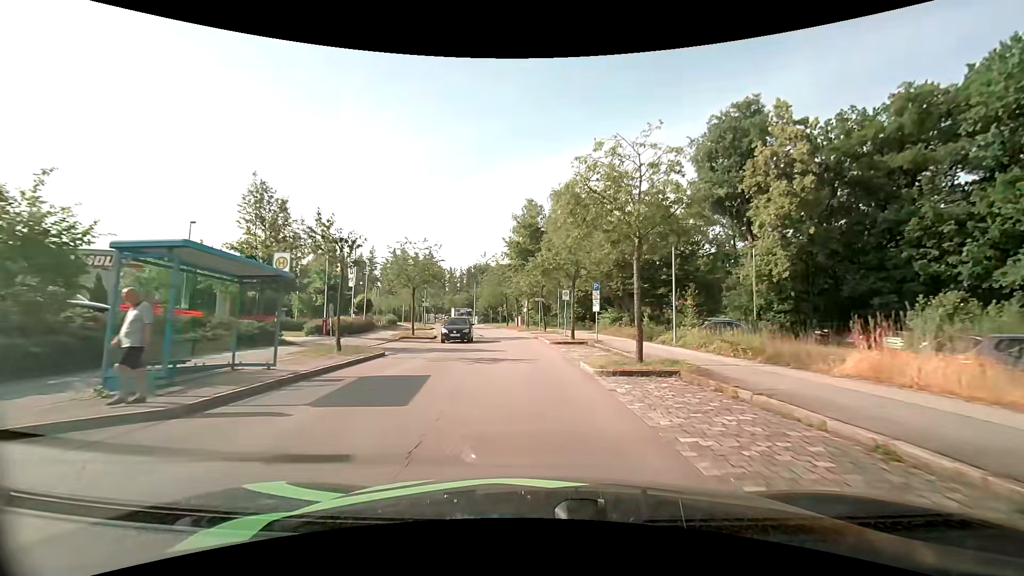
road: residential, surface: asphalt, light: Day
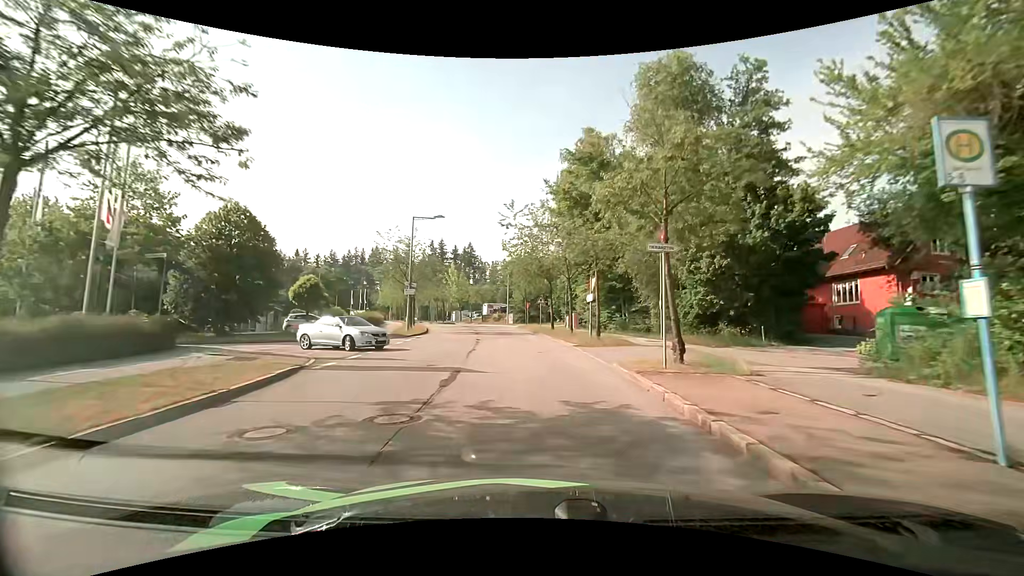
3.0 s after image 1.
(-1.5, +29.1) m; -6°
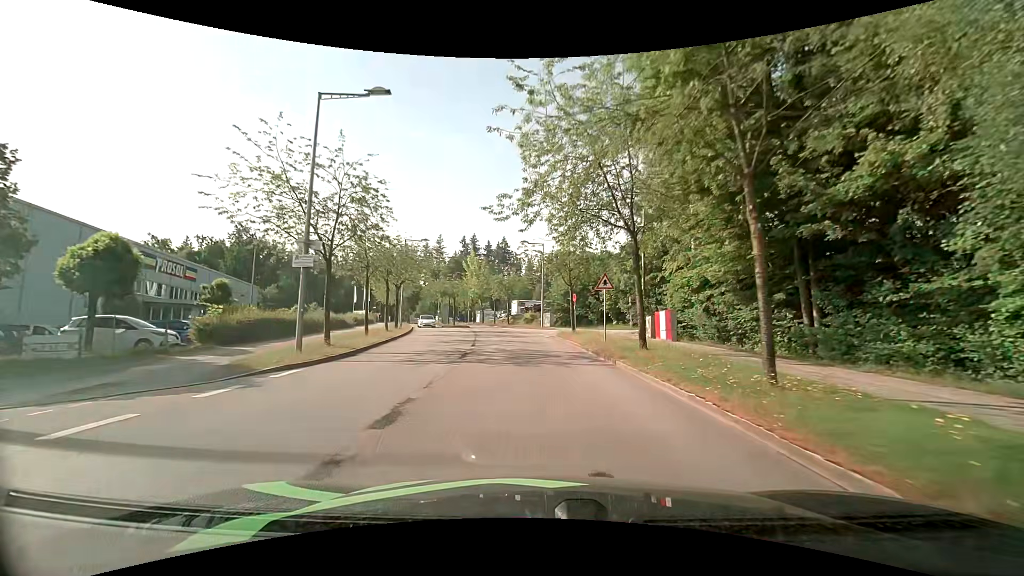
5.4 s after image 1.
(-0.8, +22.6) m; -4°
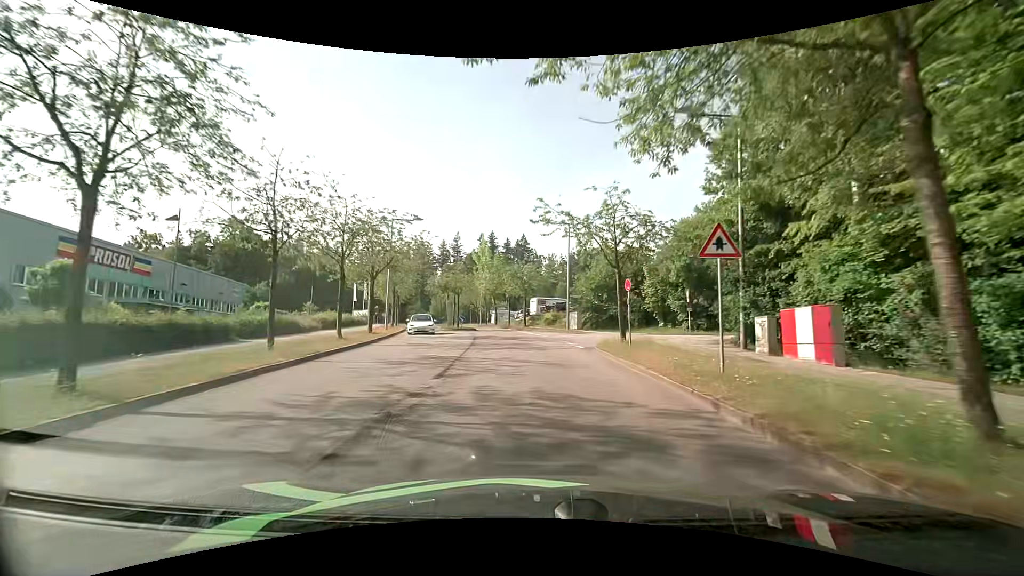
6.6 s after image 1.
(-0.2, +11.6) m; -2°
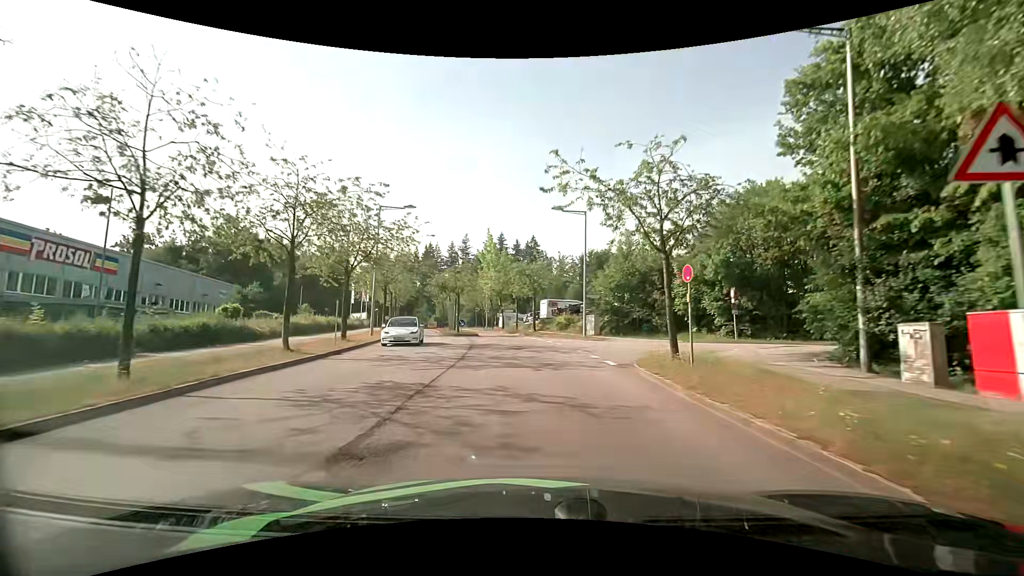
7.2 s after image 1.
(-0.1, +6.0) m; -1°
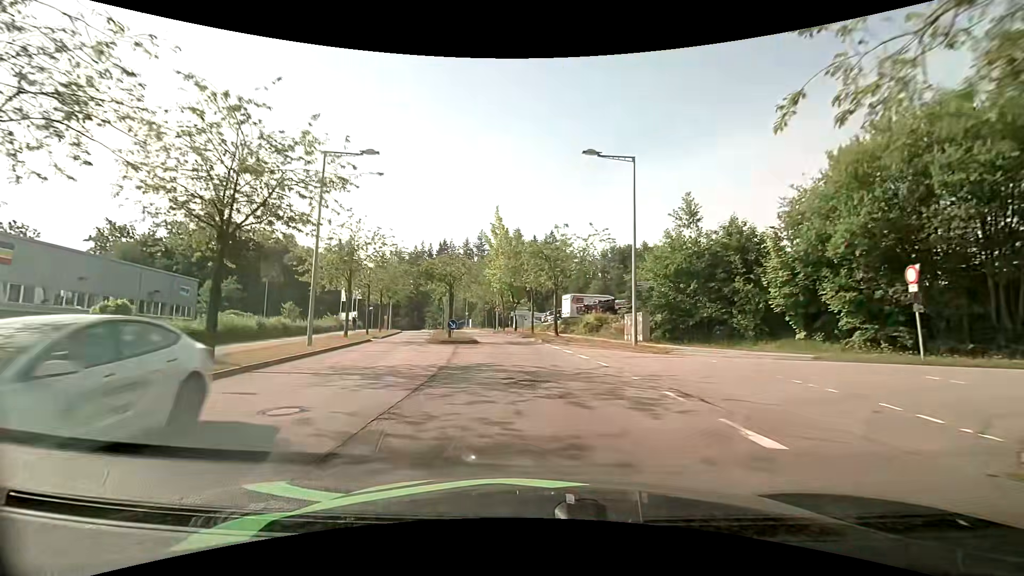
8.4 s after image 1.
(-0.2, +11.9) m; -2°
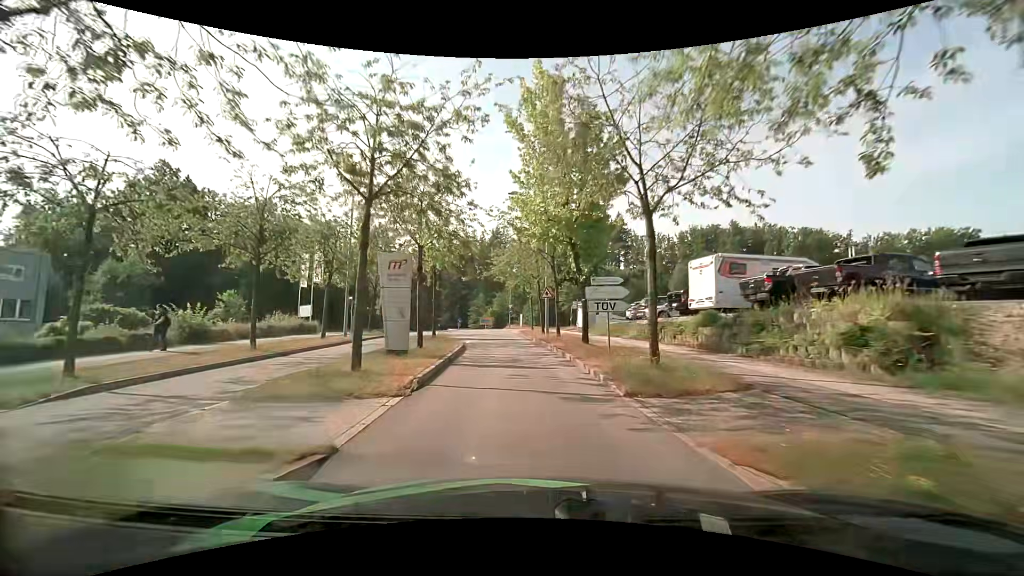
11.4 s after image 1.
(-1.3, +27.9) m; -7°
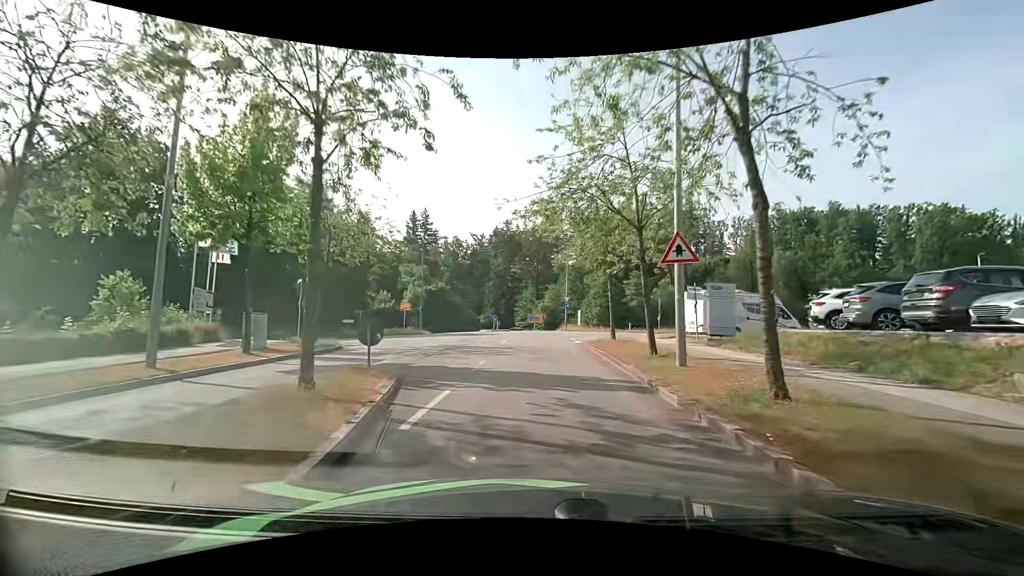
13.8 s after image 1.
(-1.2, +19.4) m; -7°
